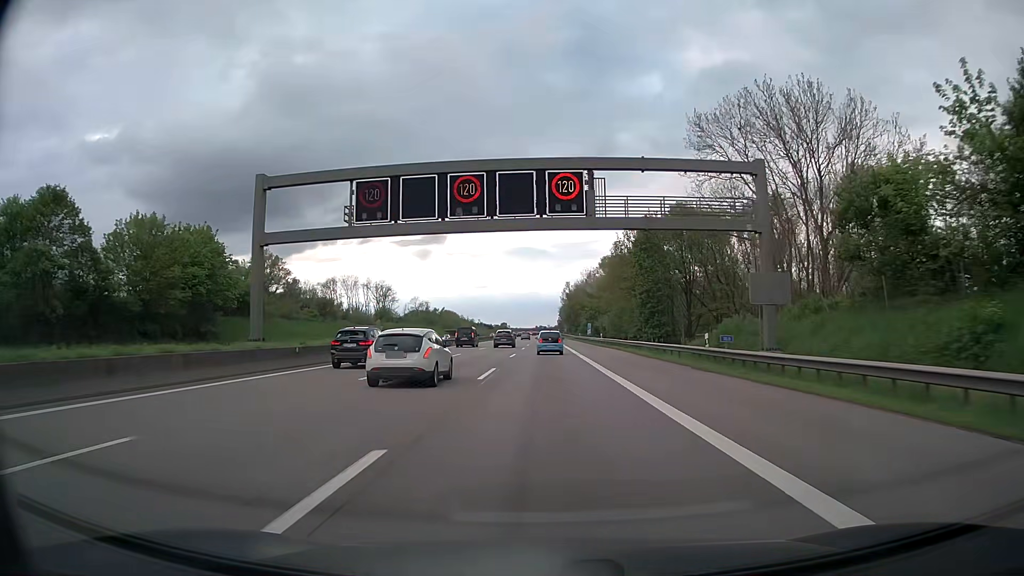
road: motorway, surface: asphalt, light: Day
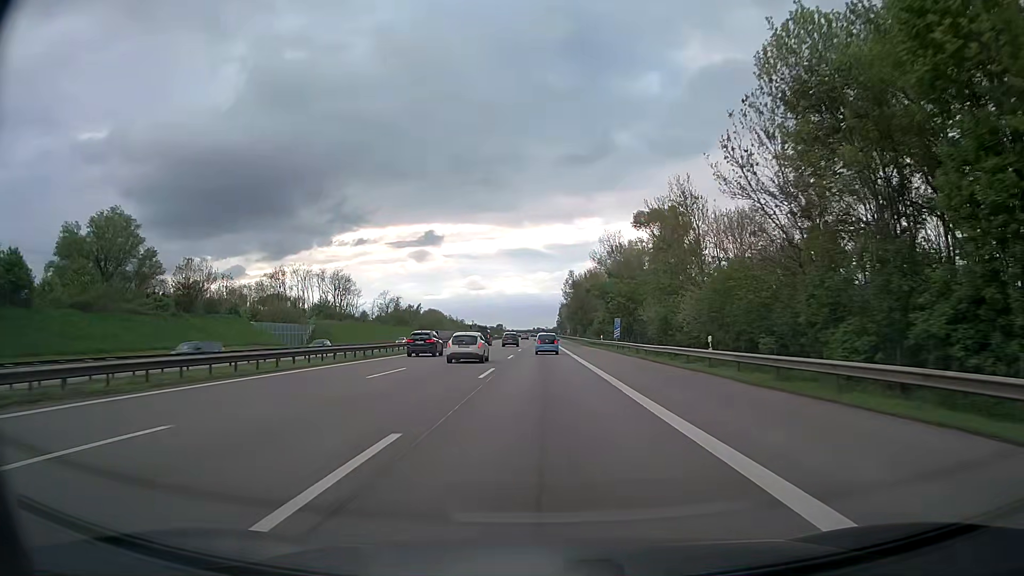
(0.0, +52.8) m; 0°
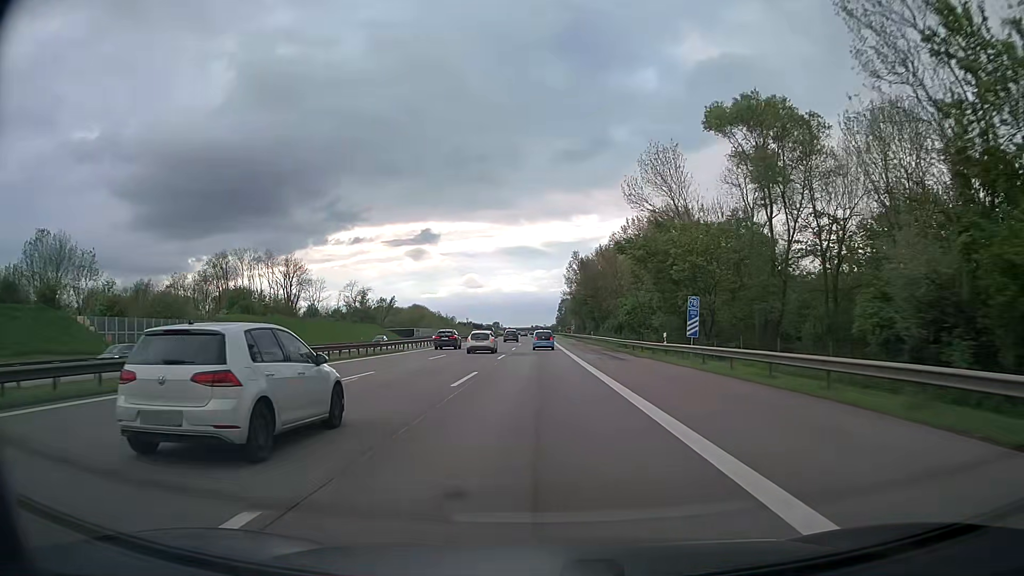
(+0.1, +40.3) m; 0°
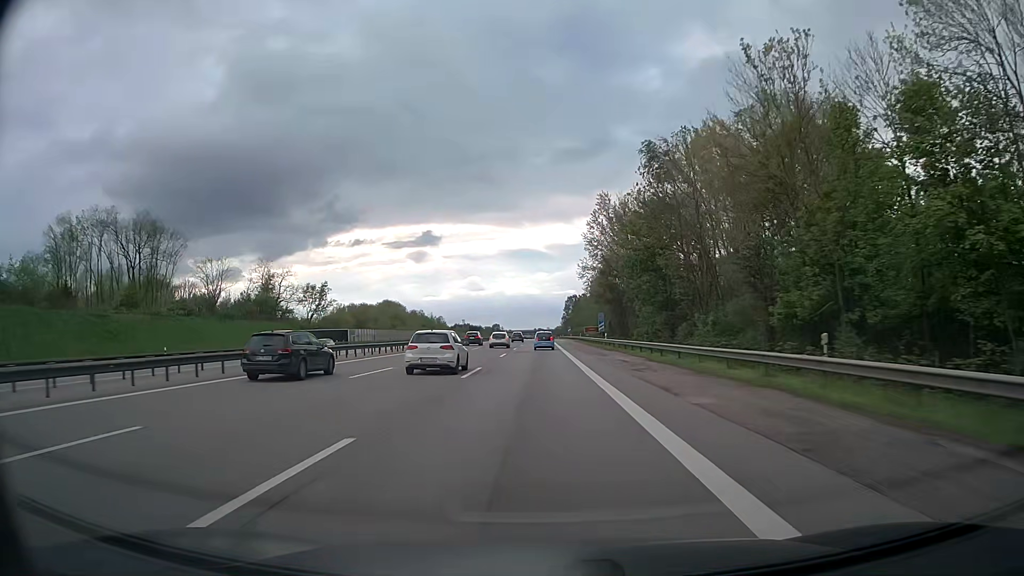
(-0.1, +68.3) m; 0°
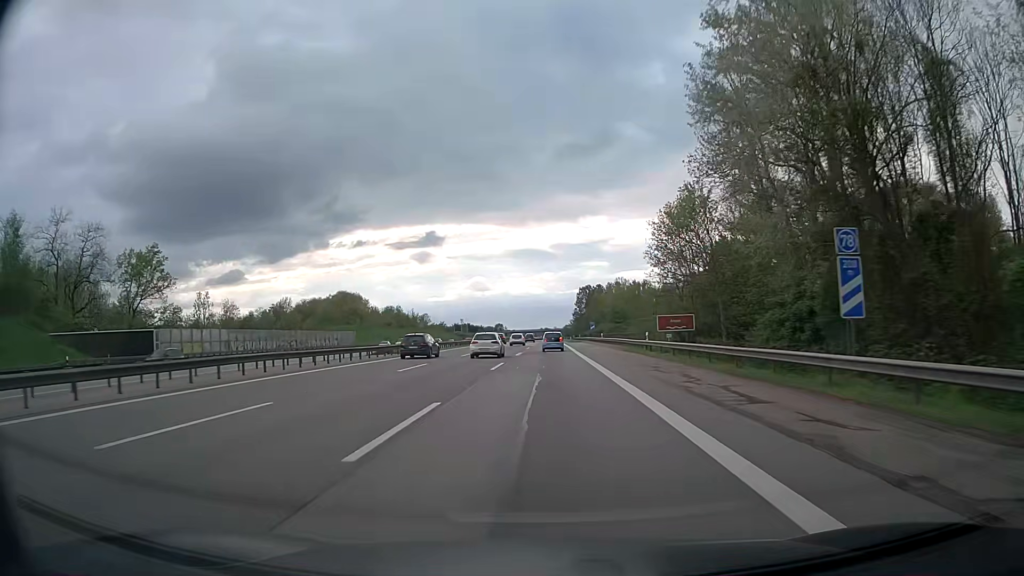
(-0.4, +67.4) m; -1°
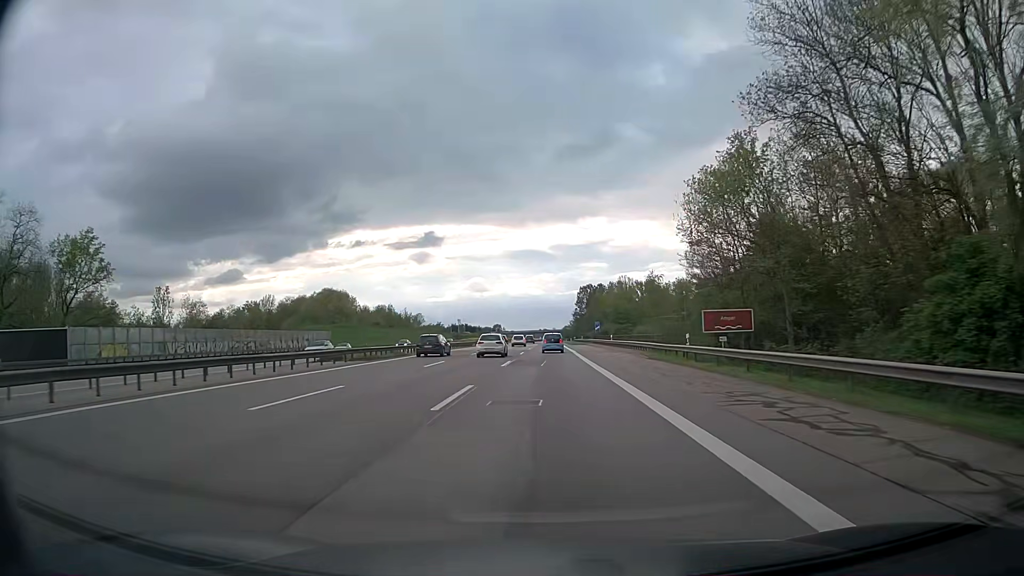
(0.0, +13.1) m; 0°
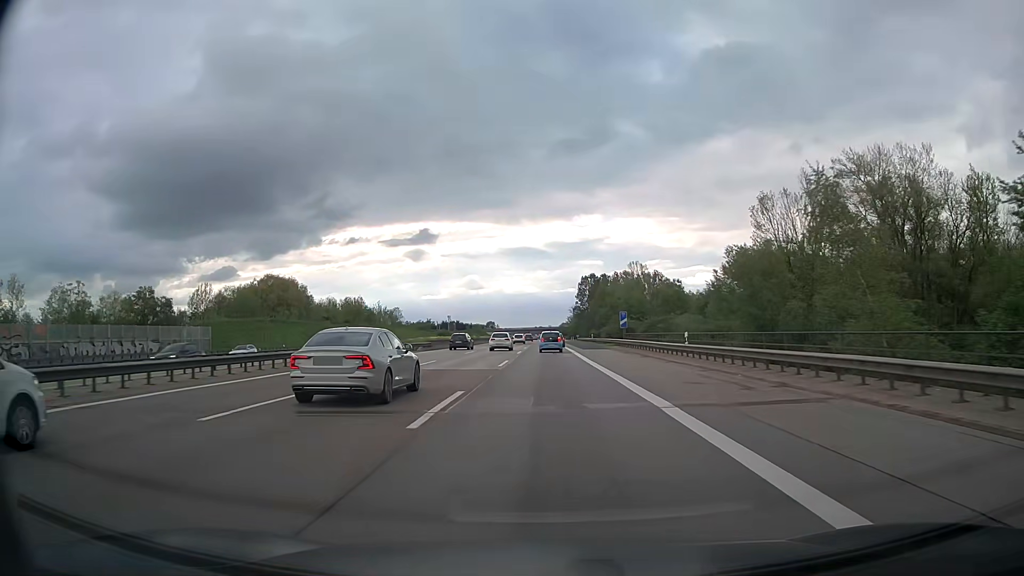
(+0.1, +38.5) m; 0°
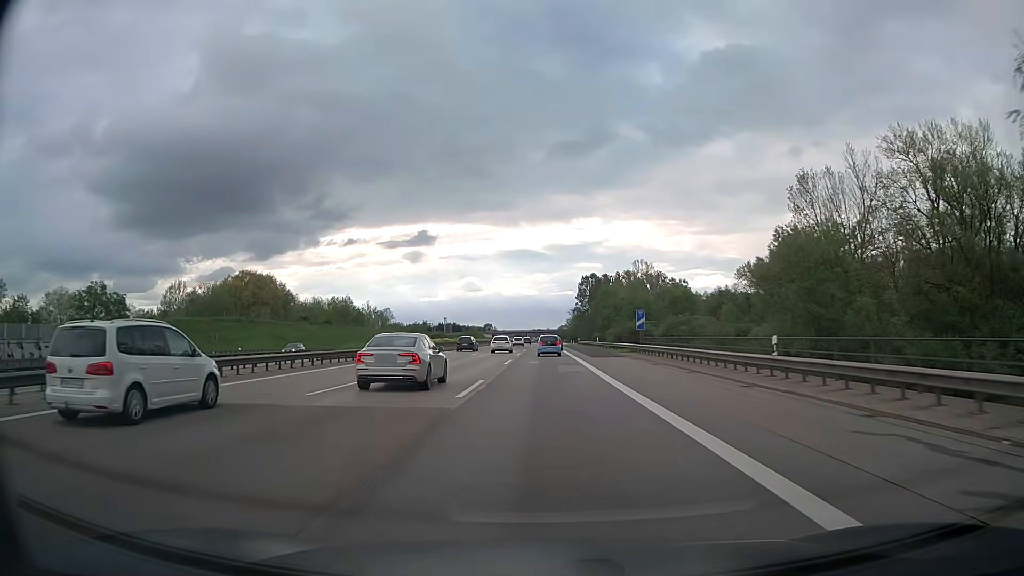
(0.0, +12.6) m; 0°
(0, +10) (0, +20) (0, +30) (0, +40) (0, +50) (0, +60) (0, +70) (0, +80) (0, +90) (0, +100) m
